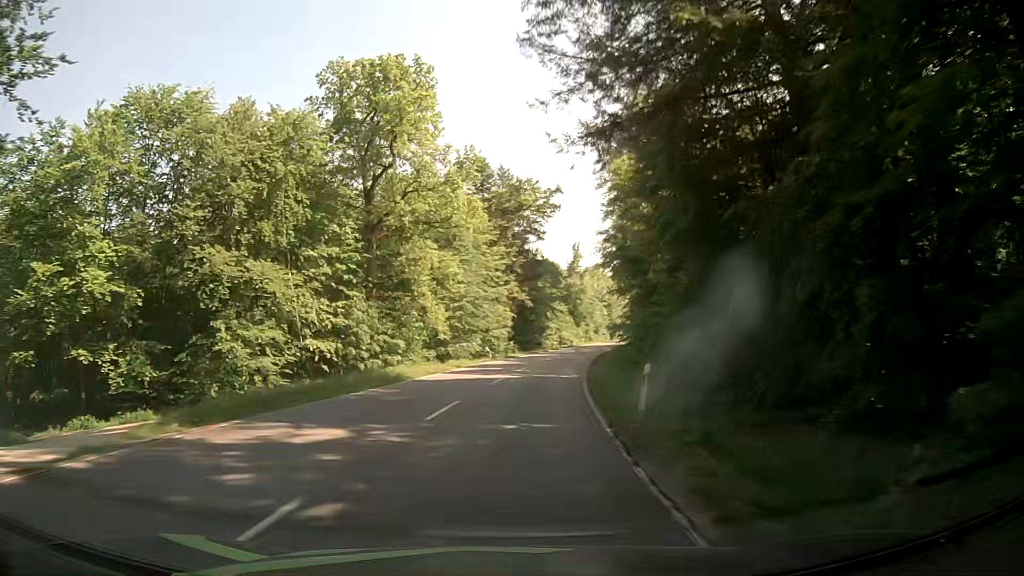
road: secondary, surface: asphalt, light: Day
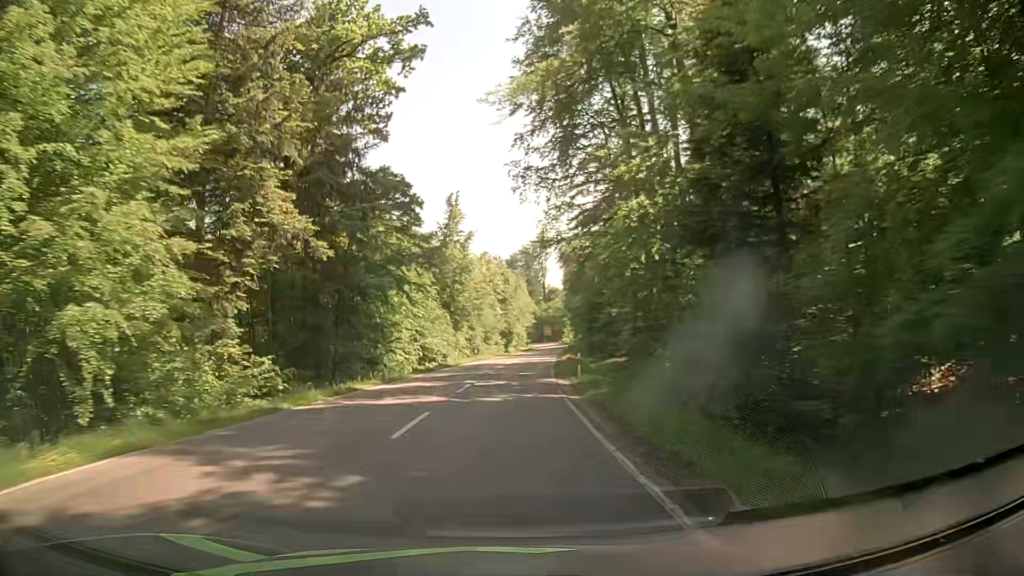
(+5.5, +52.5) m; +11°
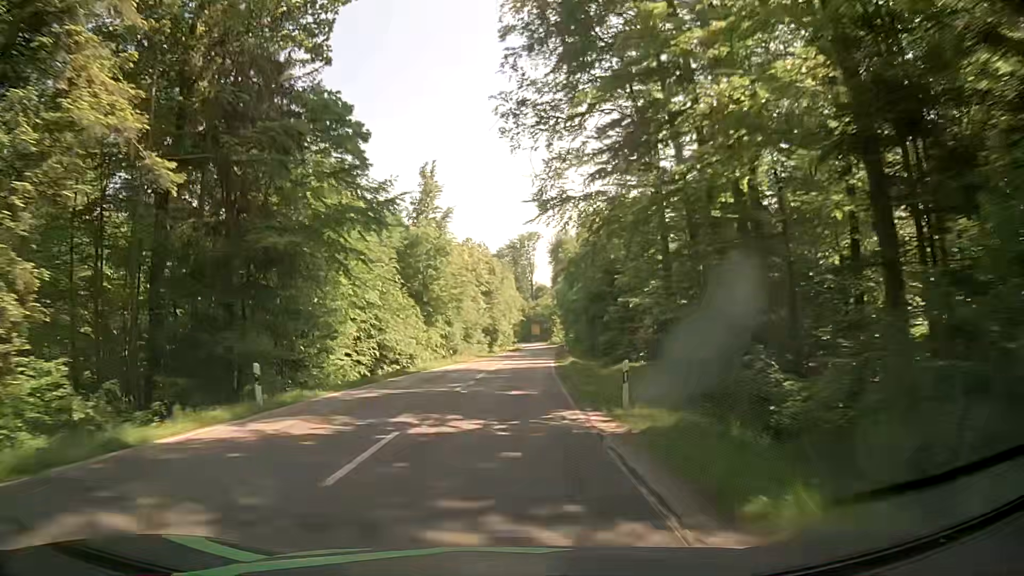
(+0.1, +13.4) m; +1°
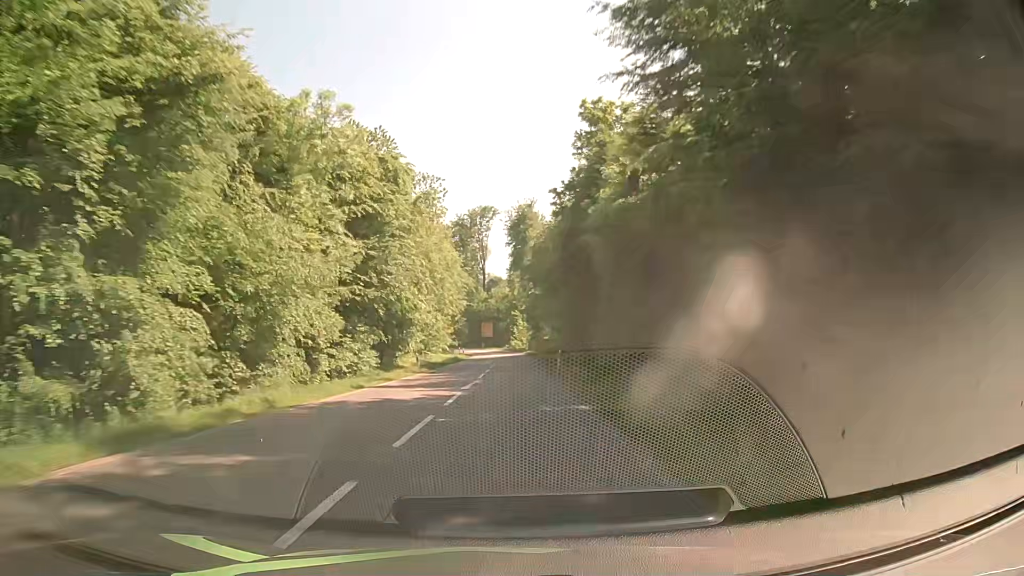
(+2.0, +53.9) m; +4°
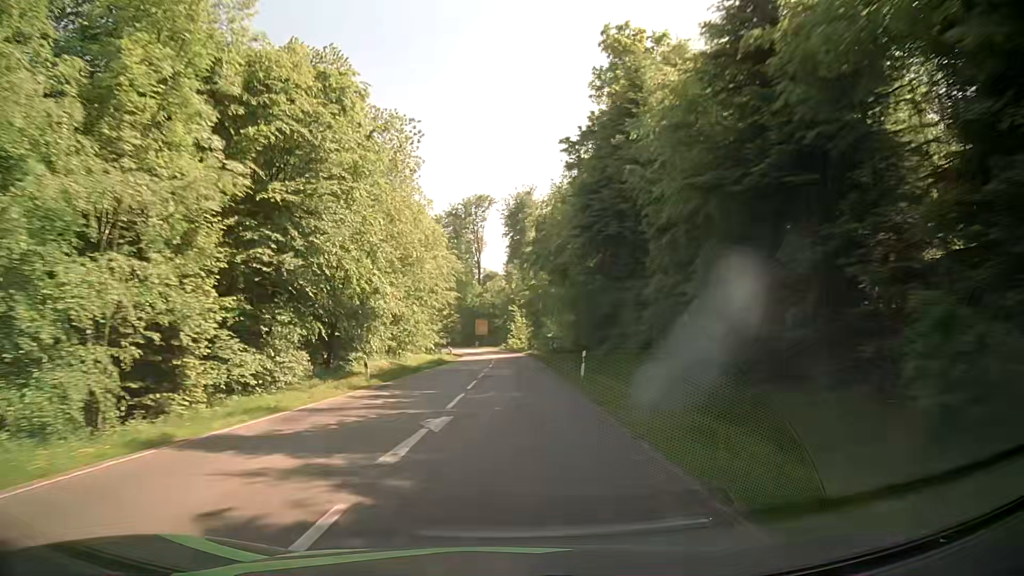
(+0.1, +13.3) m; +1°
(0, +10) (0, +20) (0, +30) (0, +40) (0, +50) (0, +60) (0, +70) (-1, +80) (-2, +90) (-3, +100) m
